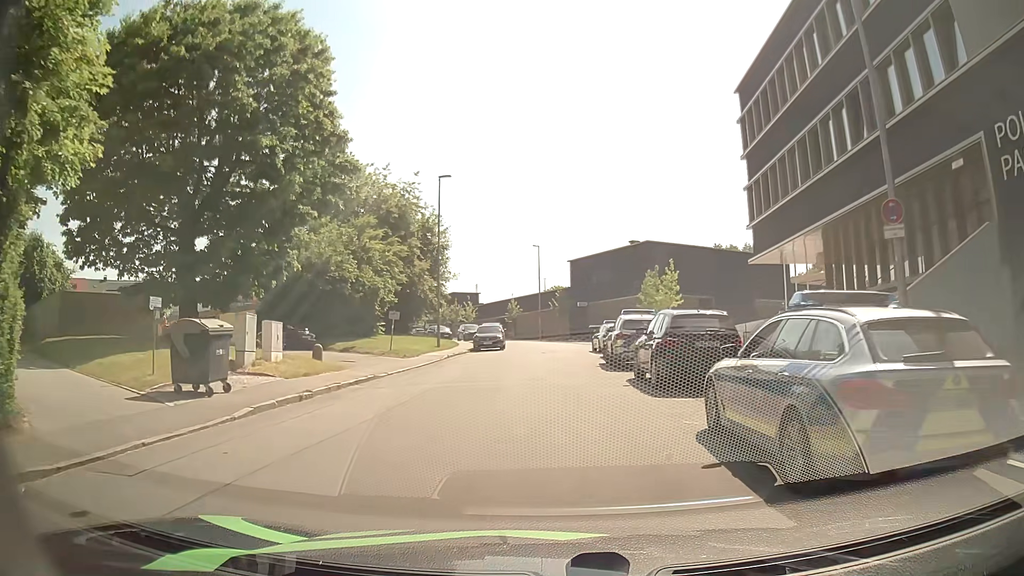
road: residential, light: Day
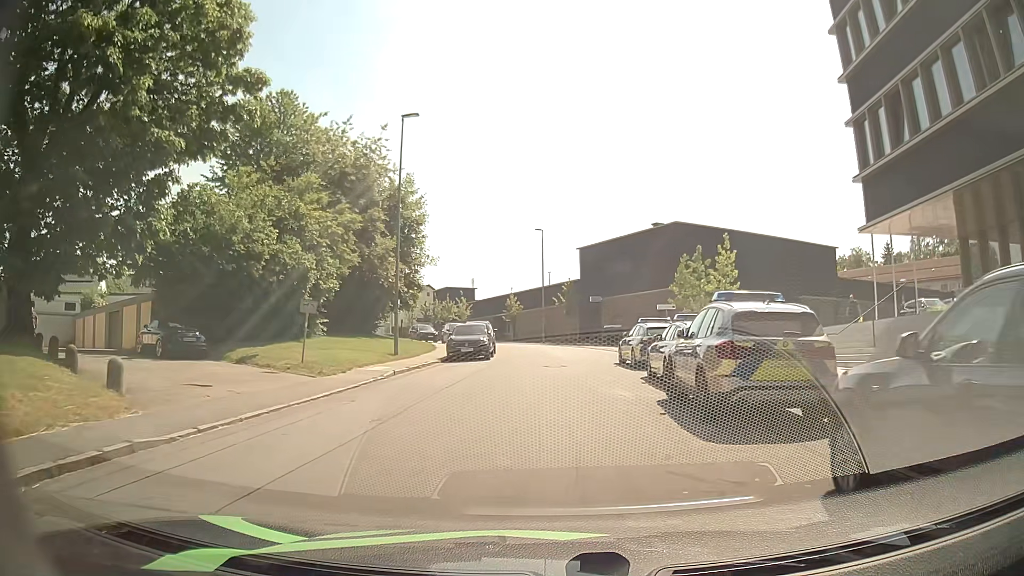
(-0.2, +12.1) m; -1°
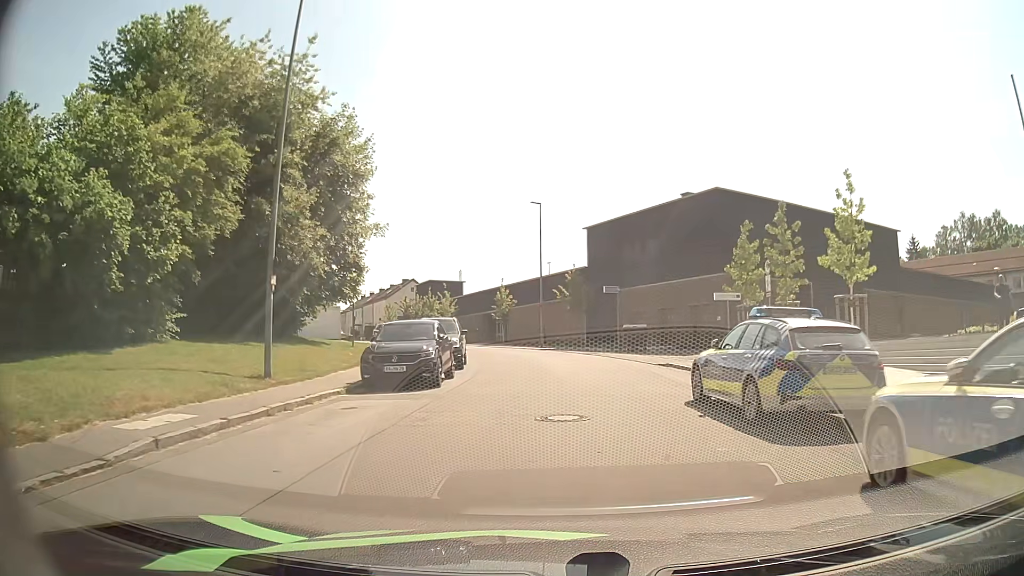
(0.0, +13.0) m; 0°
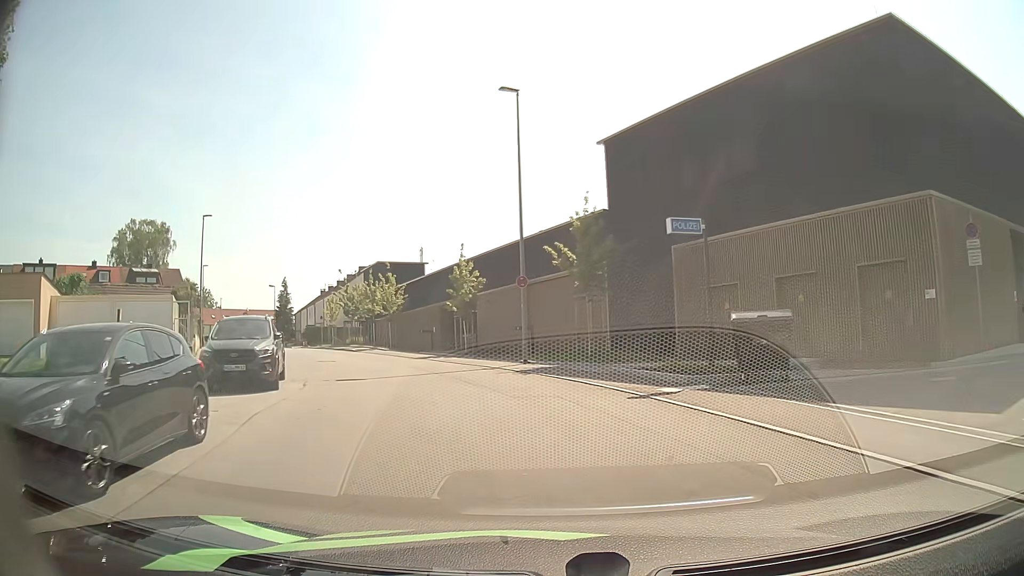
(+0.3, +22.9) m; 0°
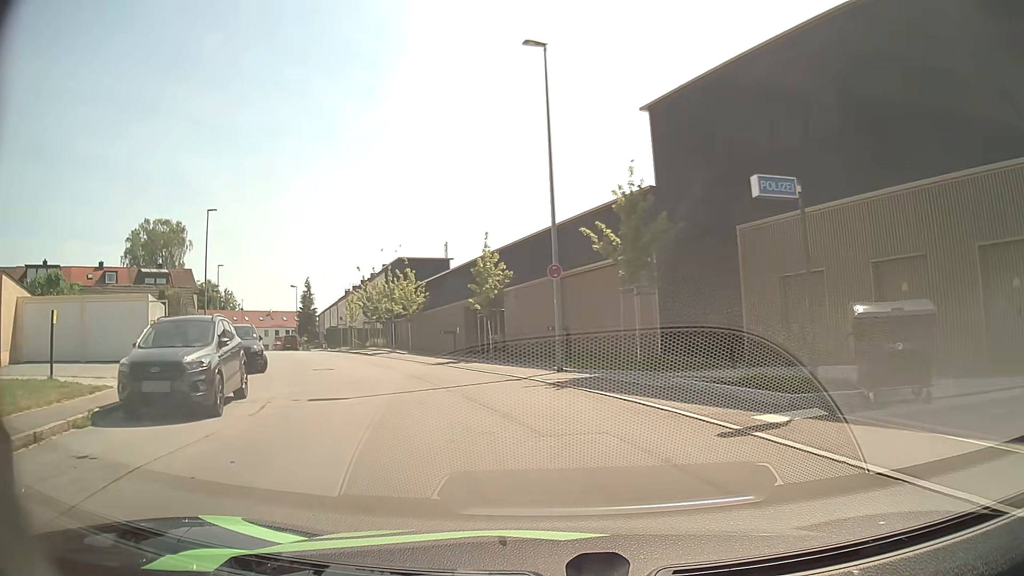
(-0.1, +4.3) m; -4°
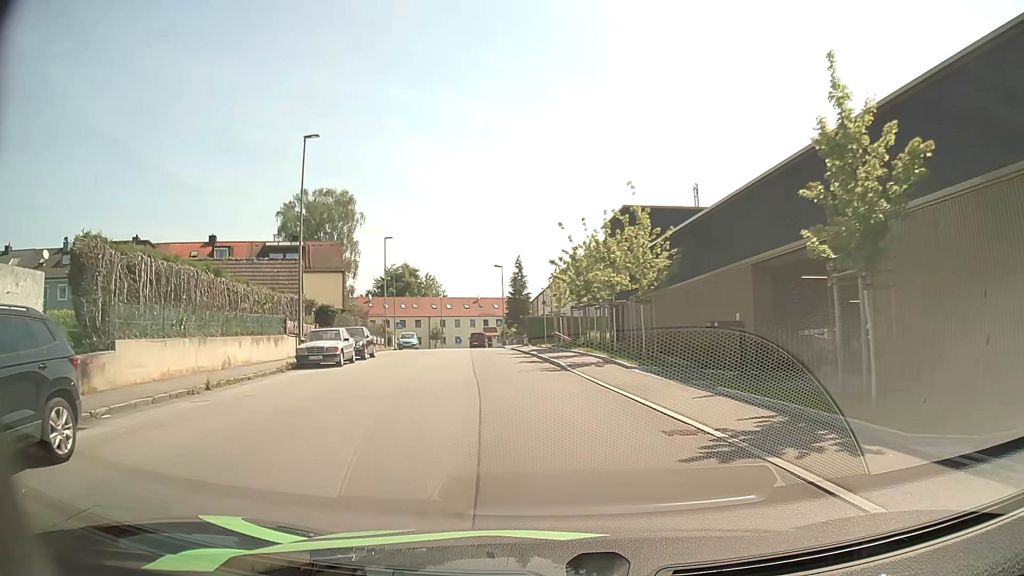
(-3.0, +19.5) m; -20°
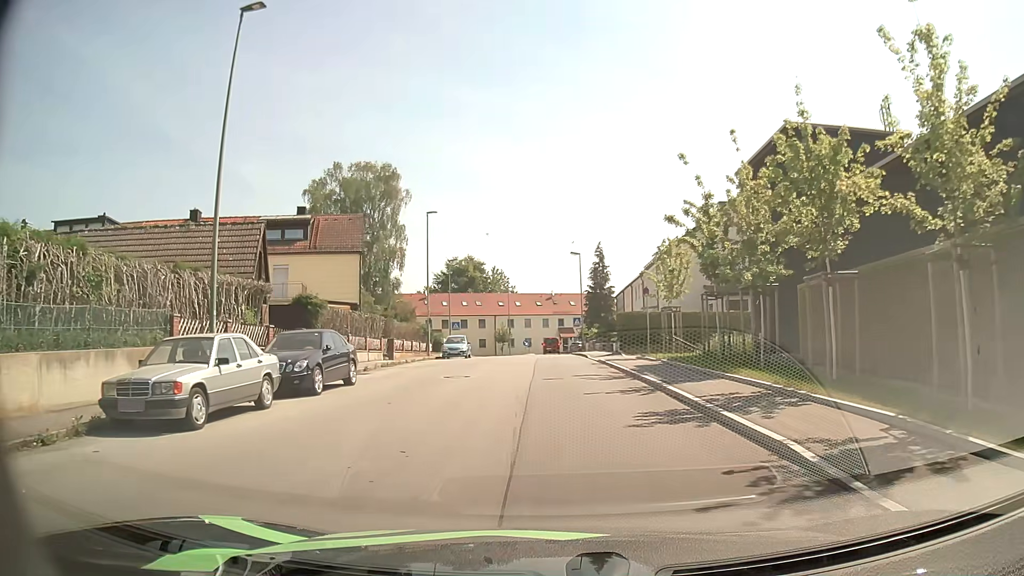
(-1.0, +14.8) m; -7°
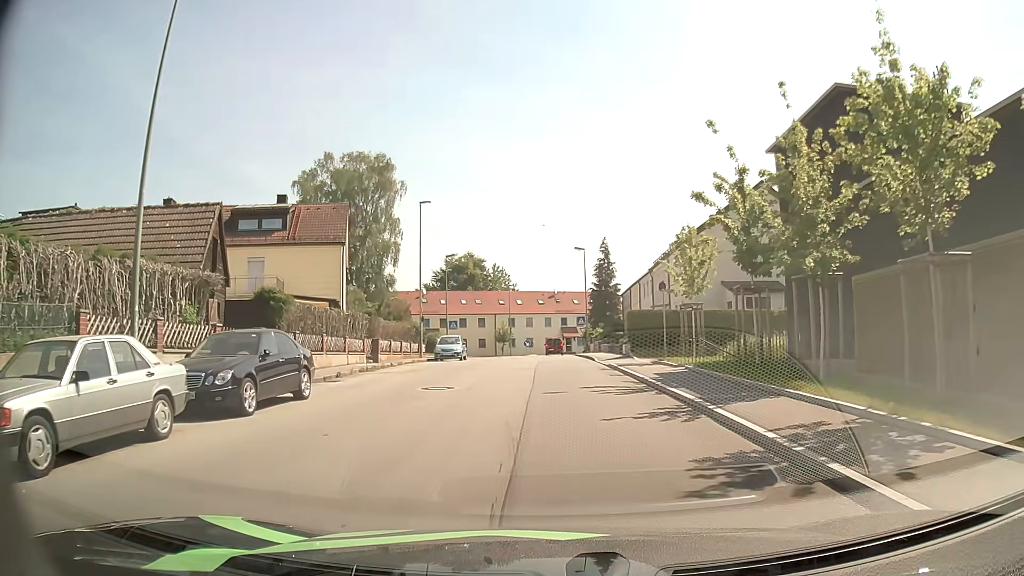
(0.0, +3.7) m; 0°
